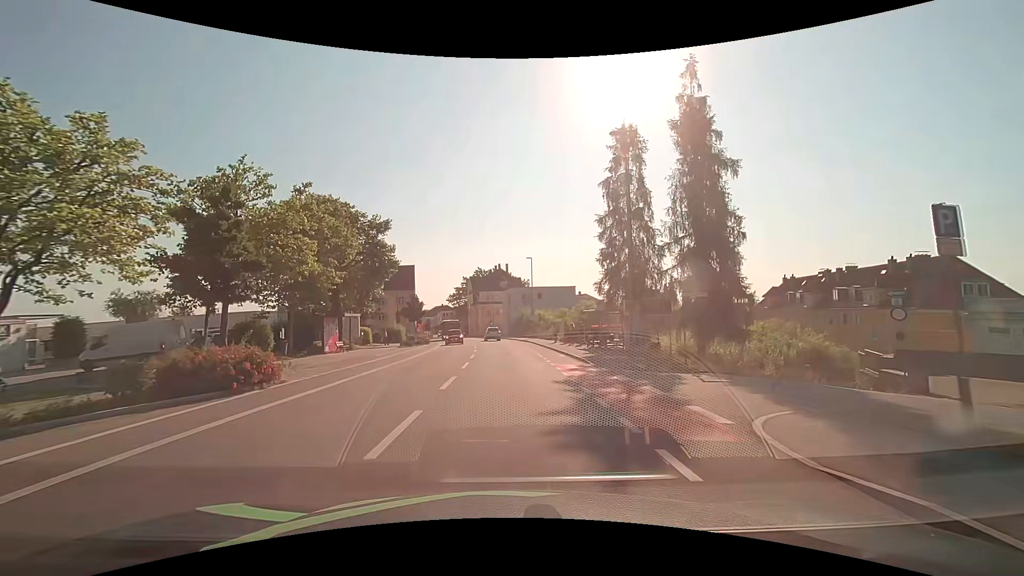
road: tertiary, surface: asphalt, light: Day
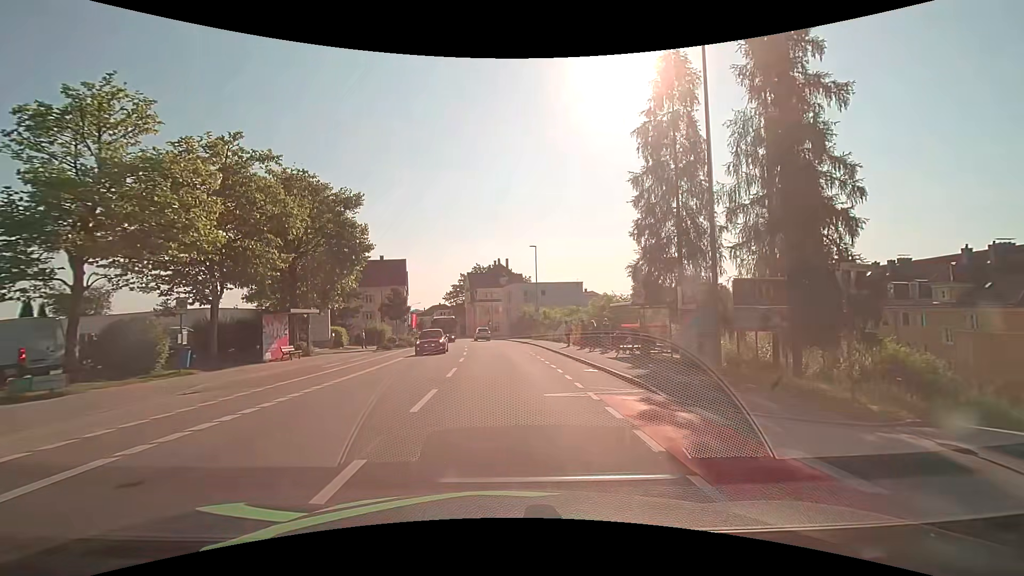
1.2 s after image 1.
(0.0, +9.1) m; 0°
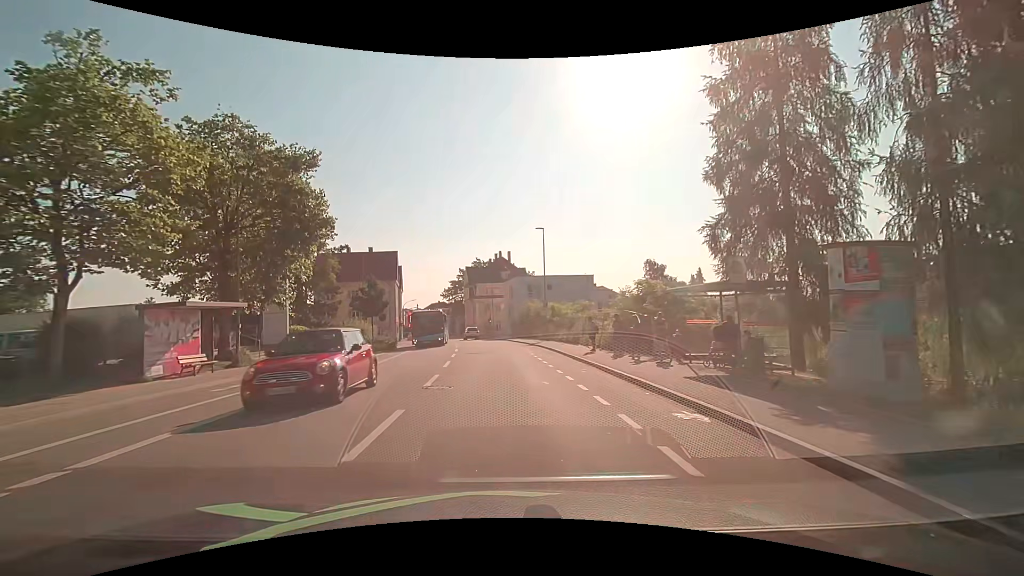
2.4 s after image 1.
(-0.1, +9.1) m; -1°
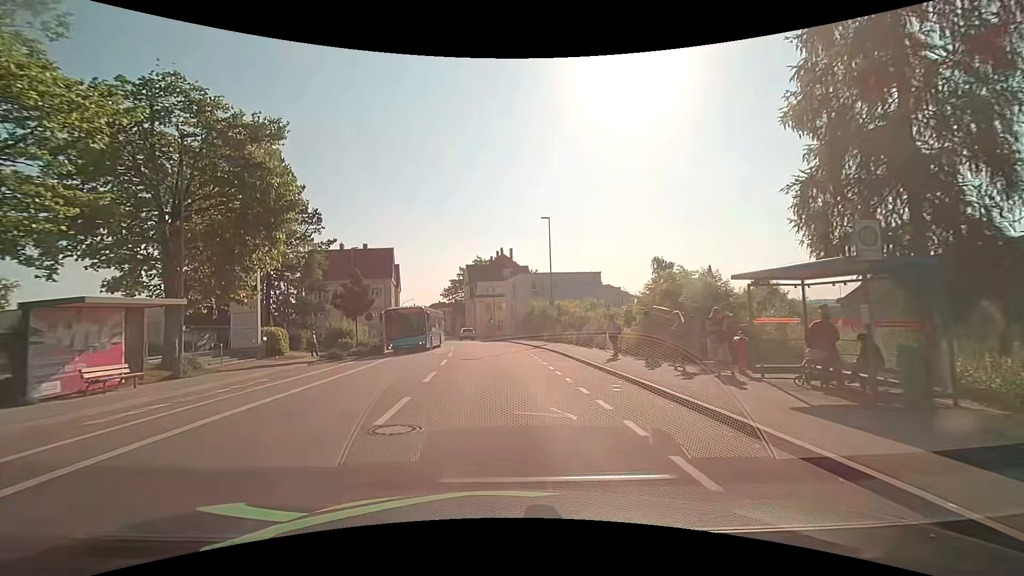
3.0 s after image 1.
(0.0, +4.5) m; 0°
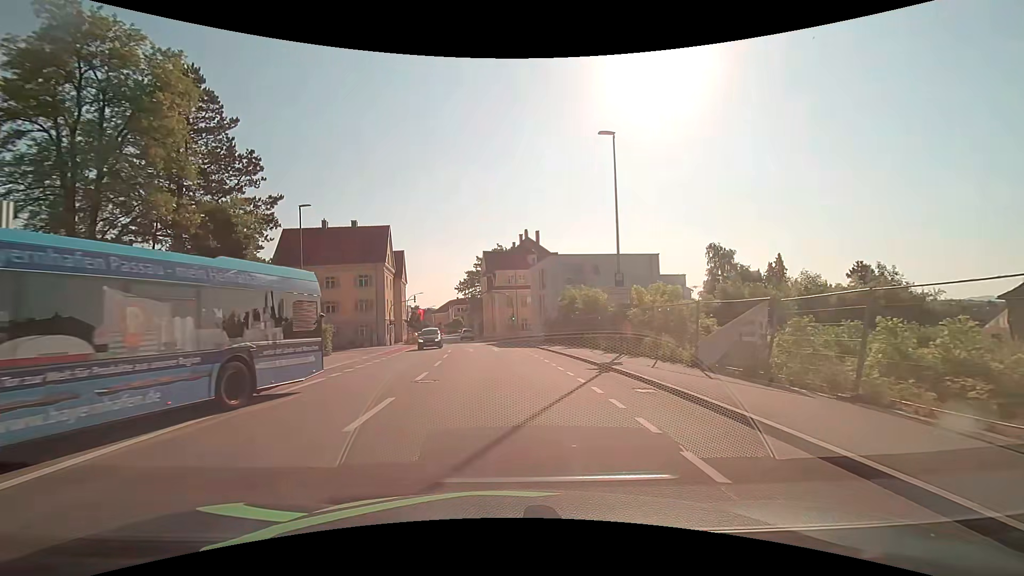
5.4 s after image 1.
(-0.4, +17.9) m; -3°
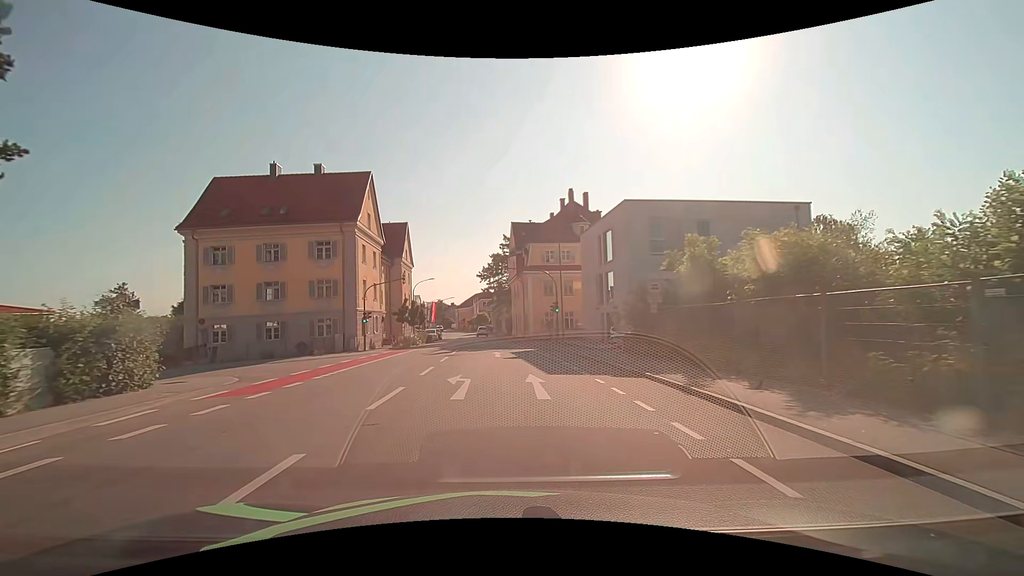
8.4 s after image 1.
(-0.6, +22.4) m; -3°
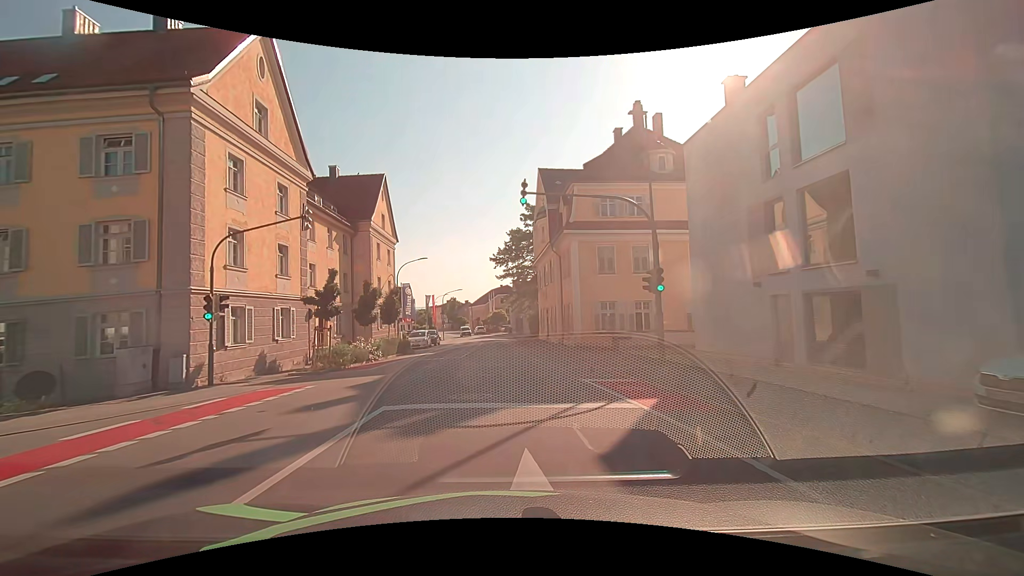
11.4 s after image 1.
(-0.5, +22.4) m; -2°
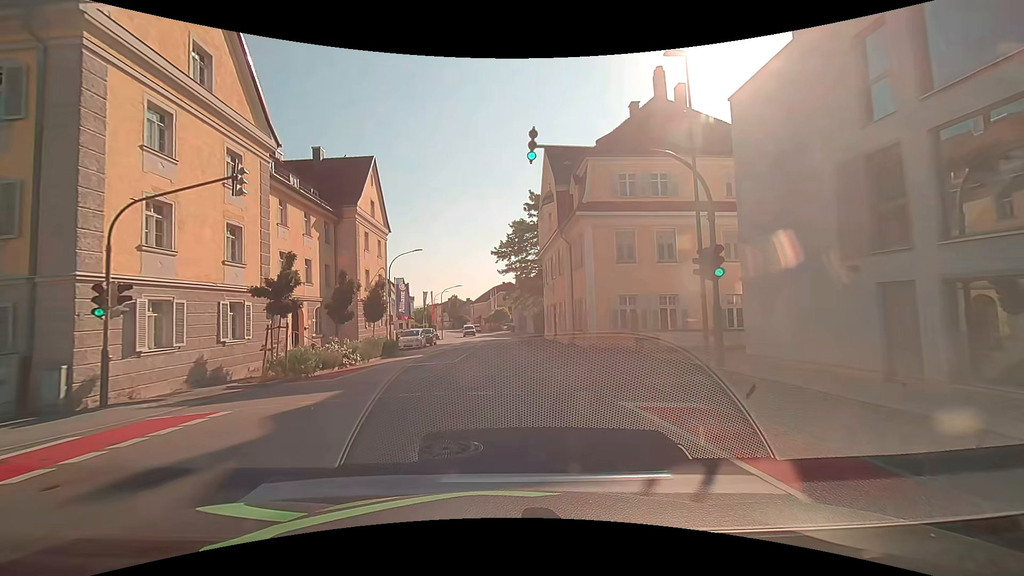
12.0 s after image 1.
(0.0, +4.5) m; 0°
